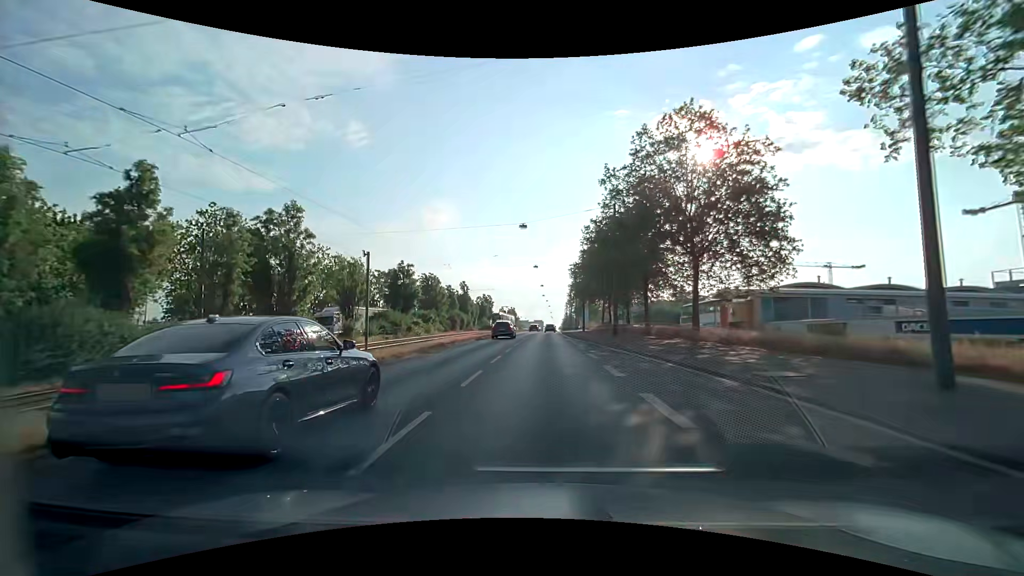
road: primary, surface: asphalt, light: Day
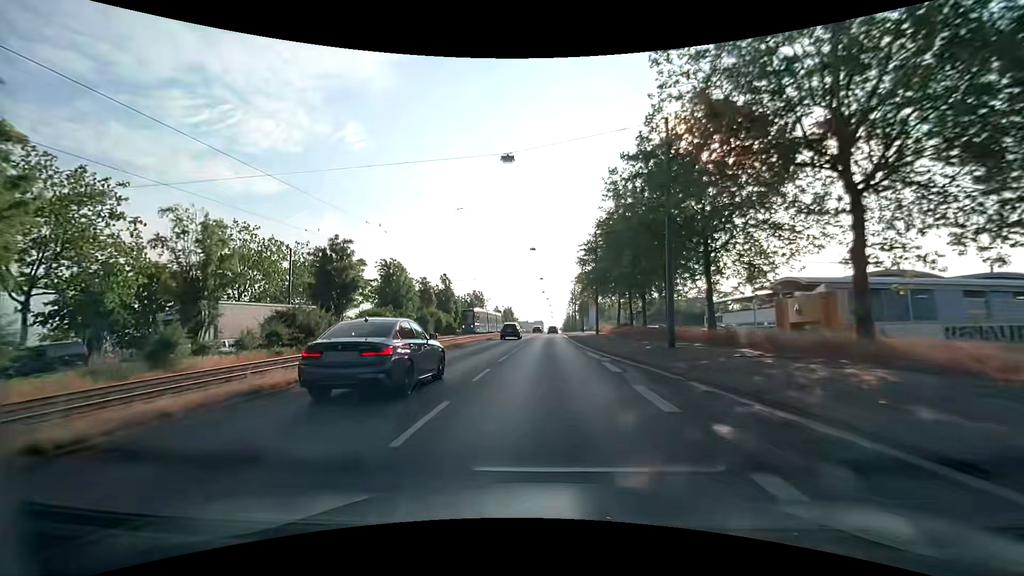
(+0.1, +17.0) m; 0°
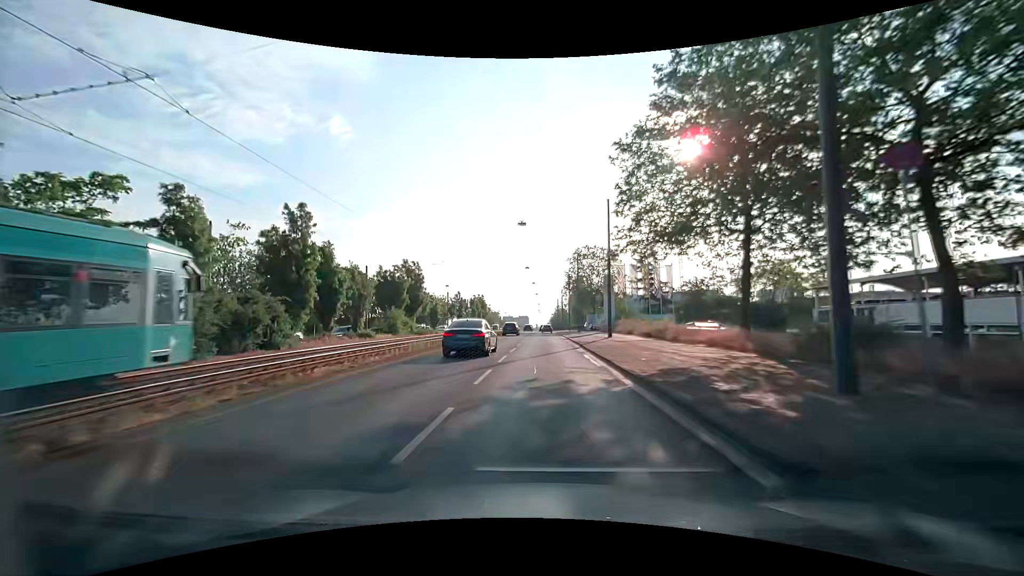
(+0.5, +42.6) m; +2°
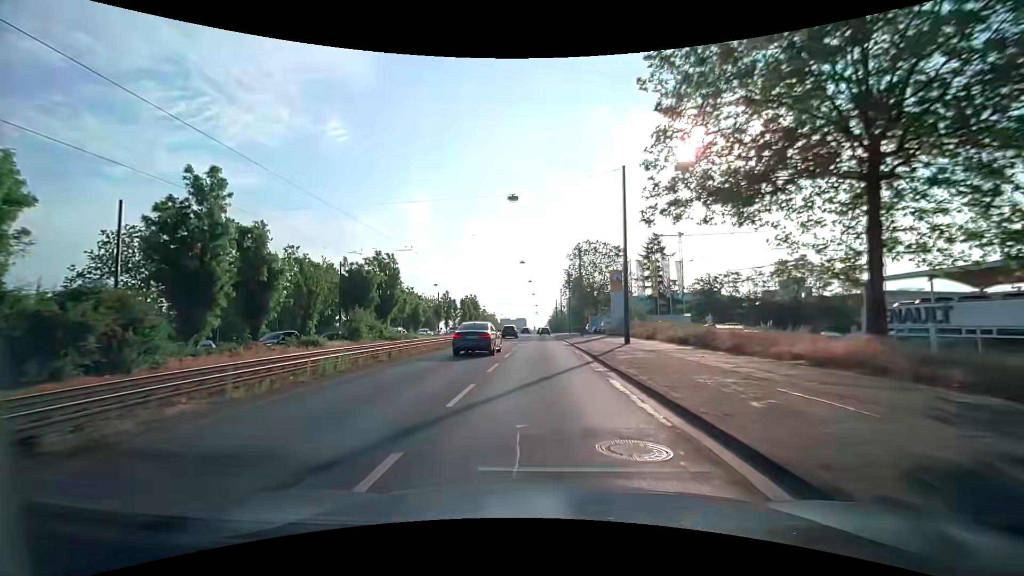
(0.0, +8.6) m; 0°
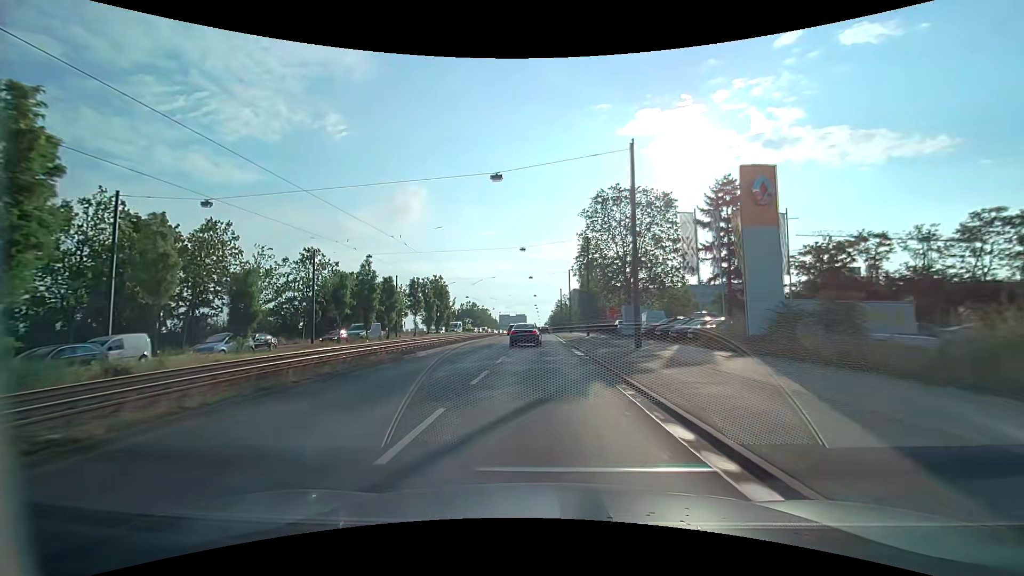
(+0.1, +34.9) m; 0°
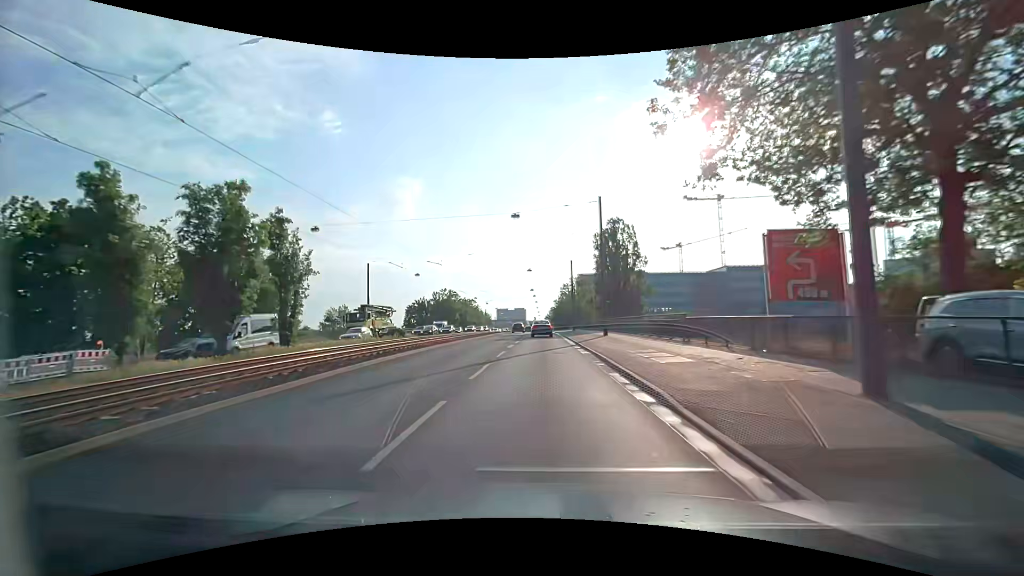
(0.0, +44.9) m; 0°
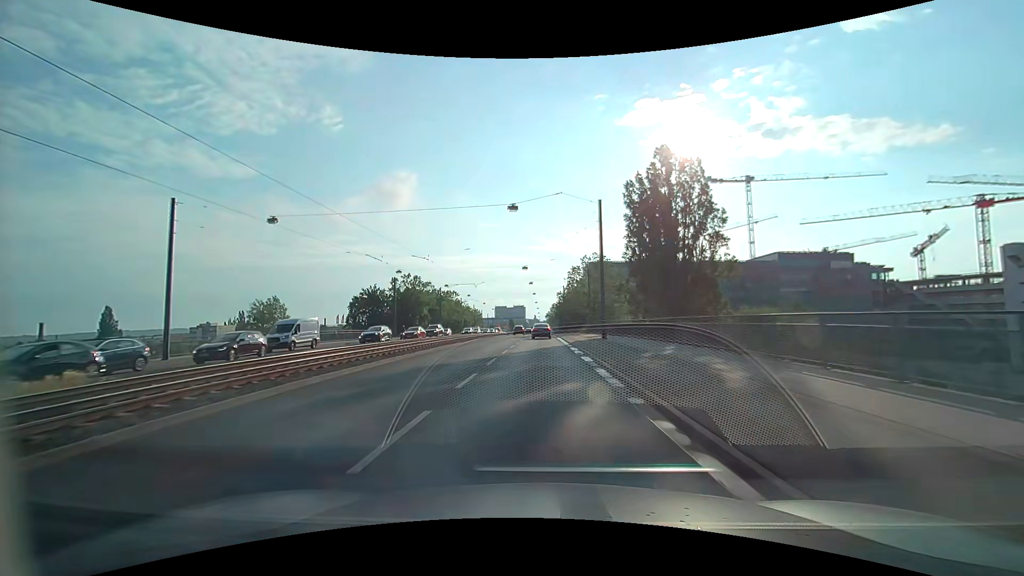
(0.0, +37.1) m; 0°
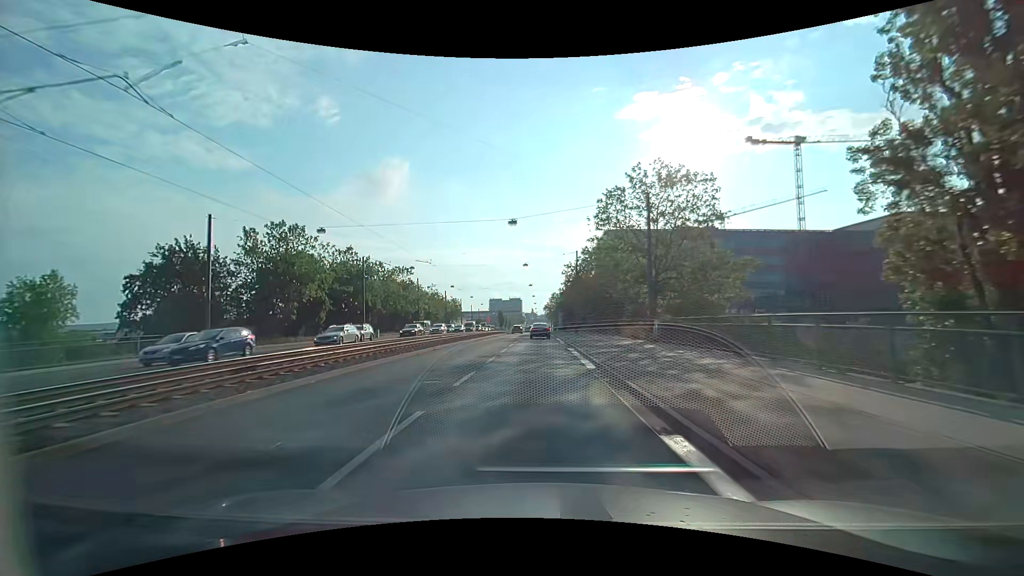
(+0.1, +47.6) m; 0°
(0, +10) (0, +20) (0, +30) (0, +40) (0, +50) (0, +60) (0, +70) (0, +80) (0, +90) (0, +100) m
